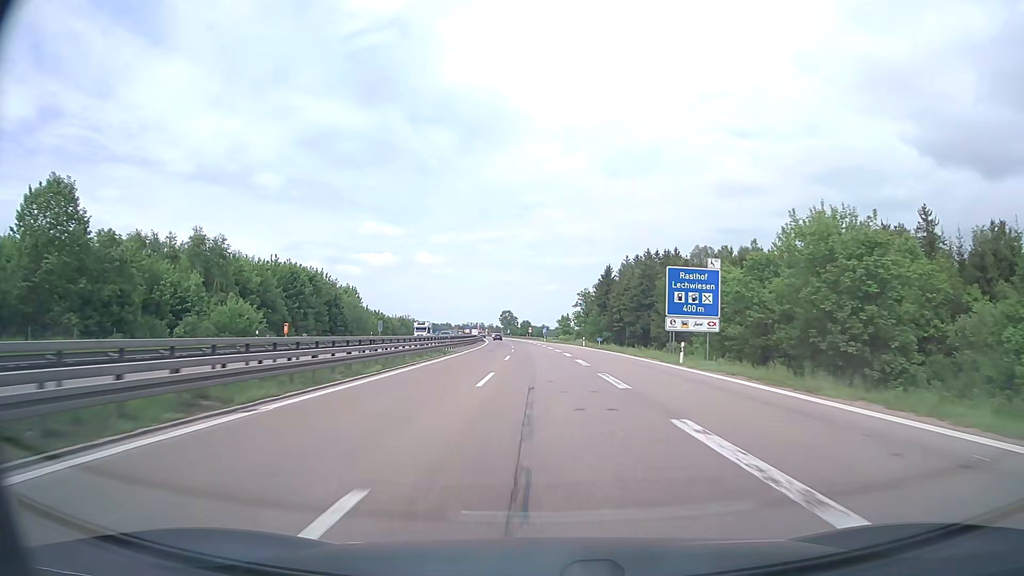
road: motorway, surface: asphalt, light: Day
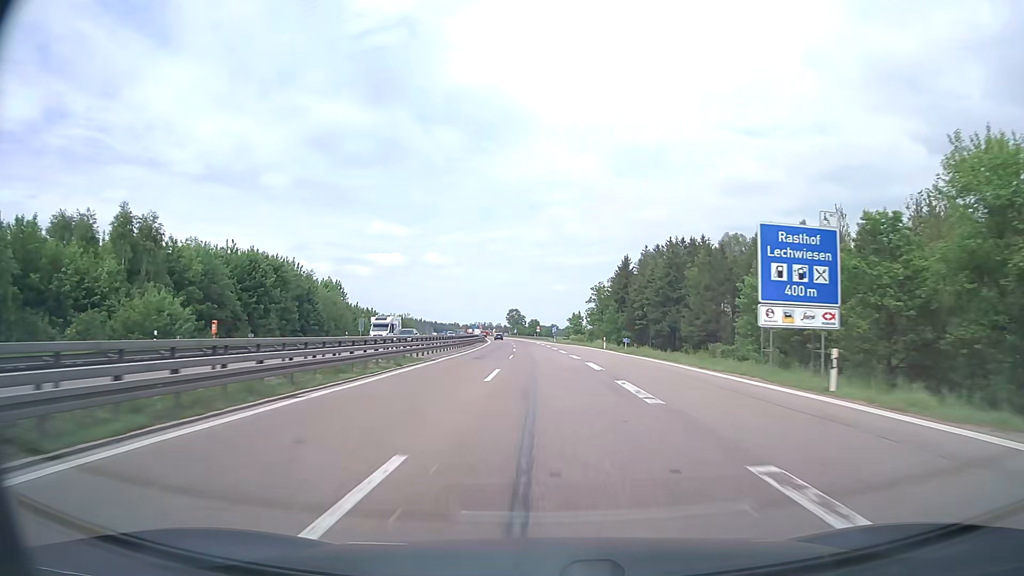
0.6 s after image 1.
(-0.1, +16.3) m; -1°
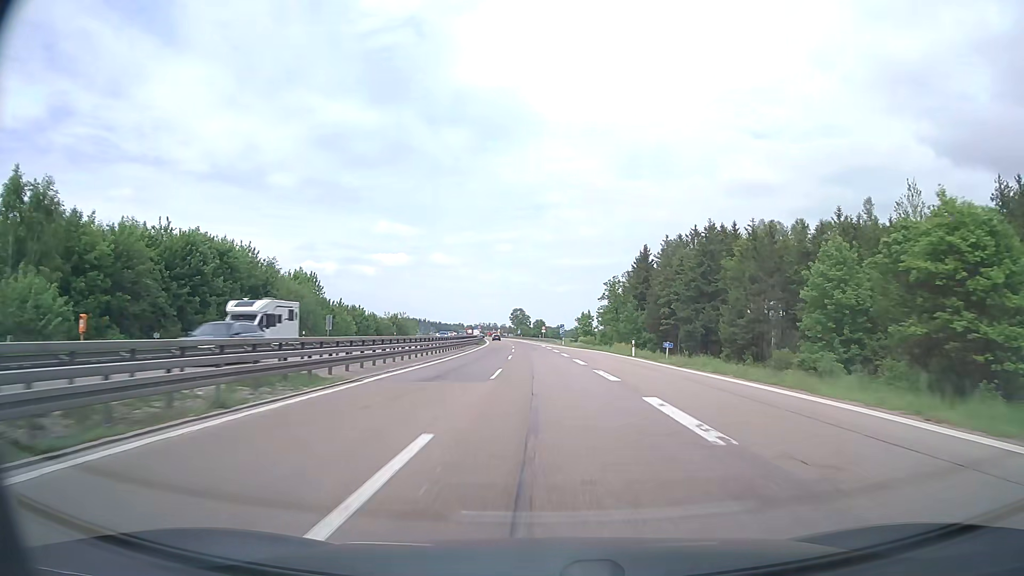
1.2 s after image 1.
(-0.1, +16.4) m; -1°
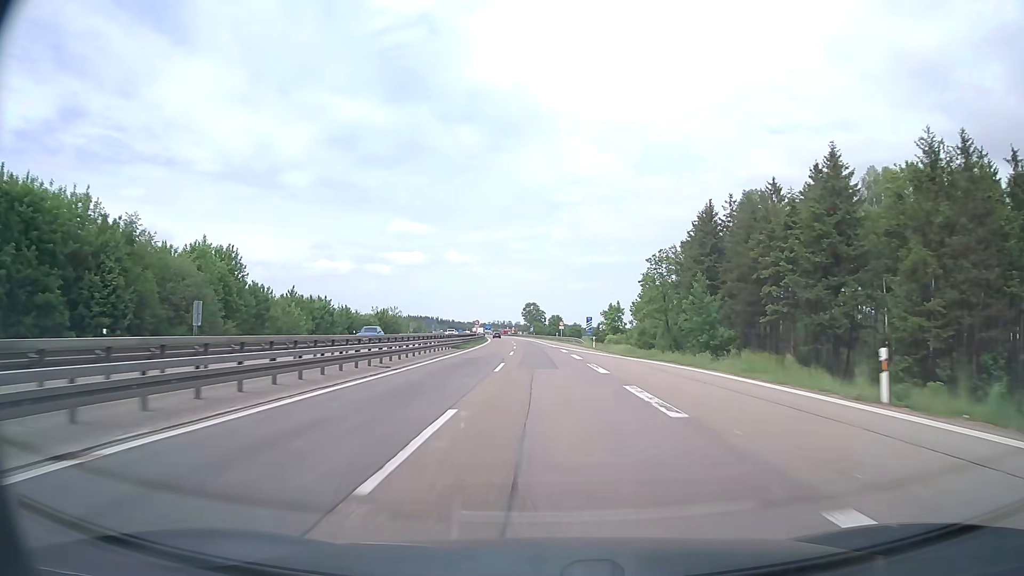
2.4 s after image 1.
(-0.3, +33.2) m; -1°
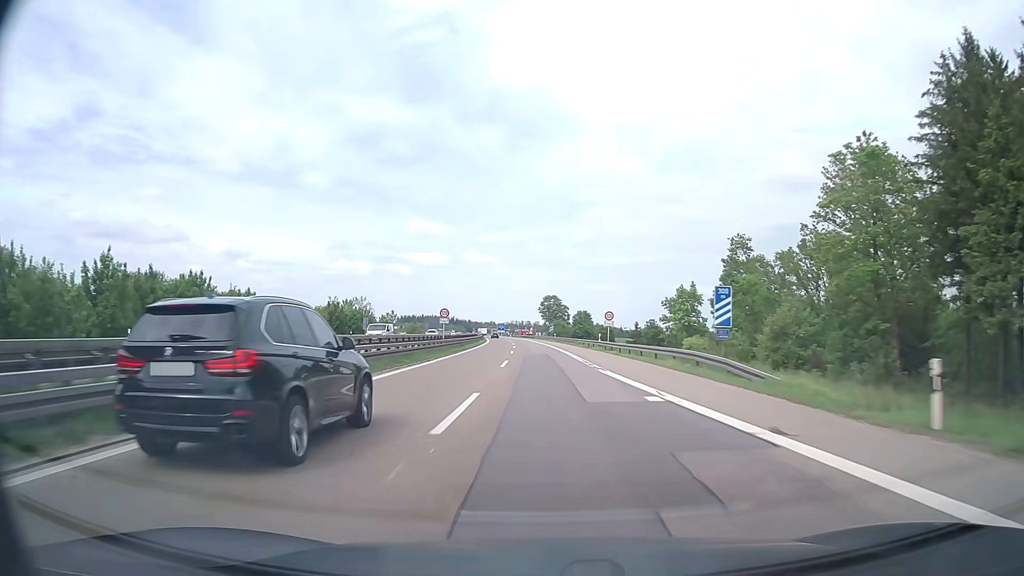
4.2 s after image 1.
(-0.9, +50.6) m; -2°
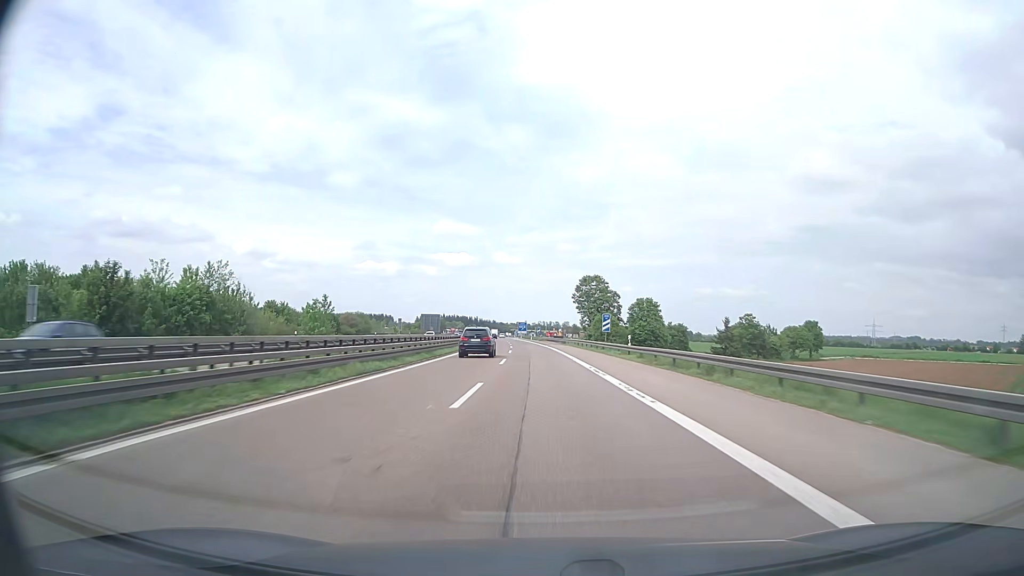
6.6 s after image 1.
(-1.4, +68.7) m; -2°
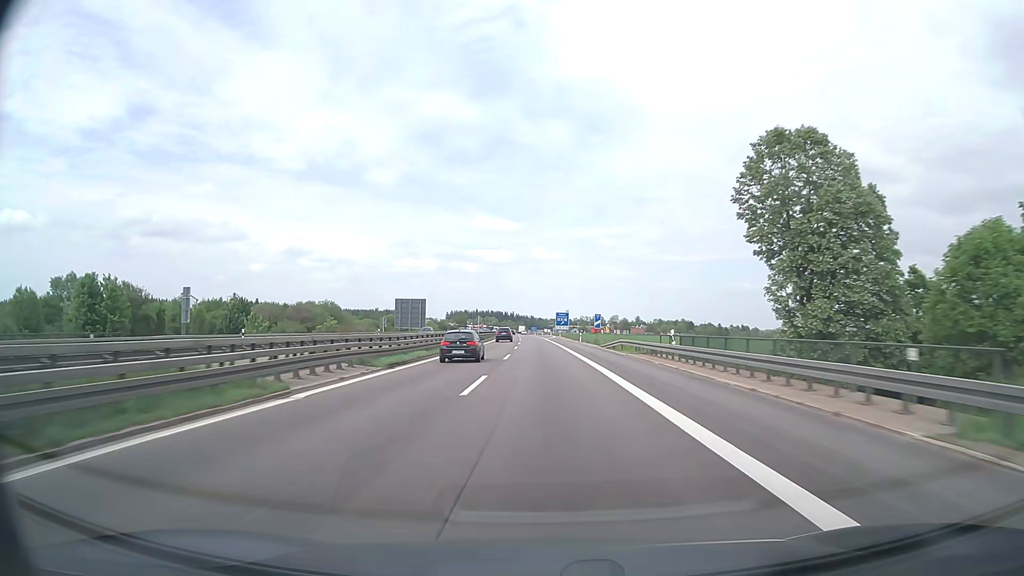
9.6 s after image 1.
(-2.5, +87.8) m; -3°
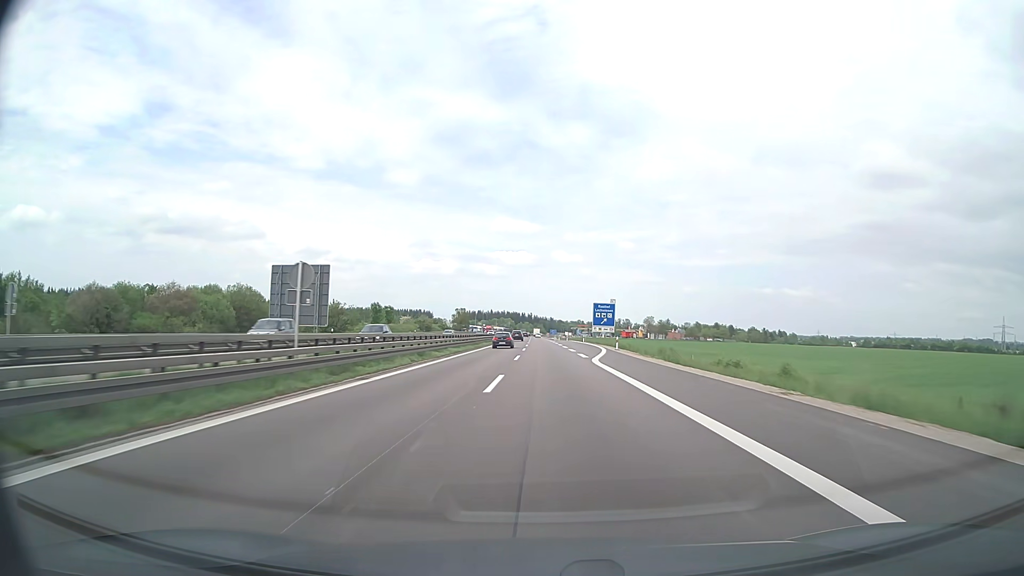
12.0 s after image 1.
(-1.4, +71.7) m; -2°
(0, +10) (0, +20) (0, +30) (0, +40) (0, +50) (0, +60) (-1, +70) (-1, +80) (-1, +90) (-1, +100) m
